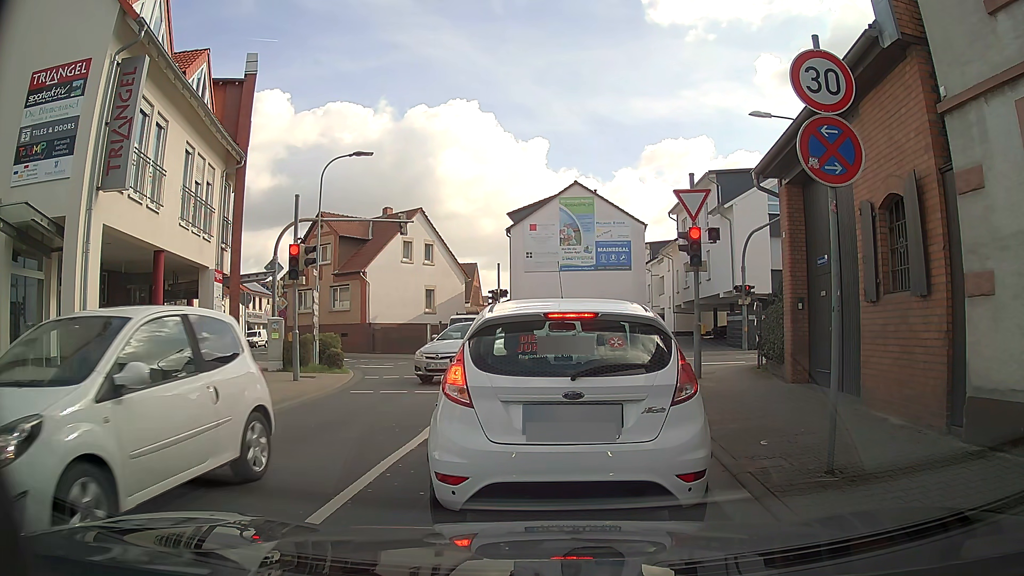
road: unclassified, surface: asphalt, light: Day
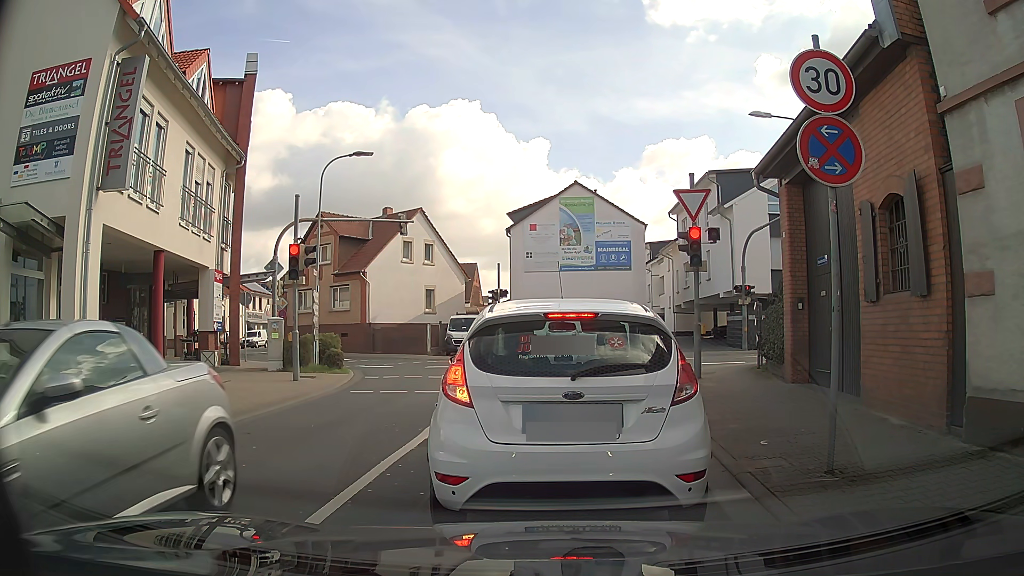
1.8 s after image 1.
(0.0, 0.0) m; 0°
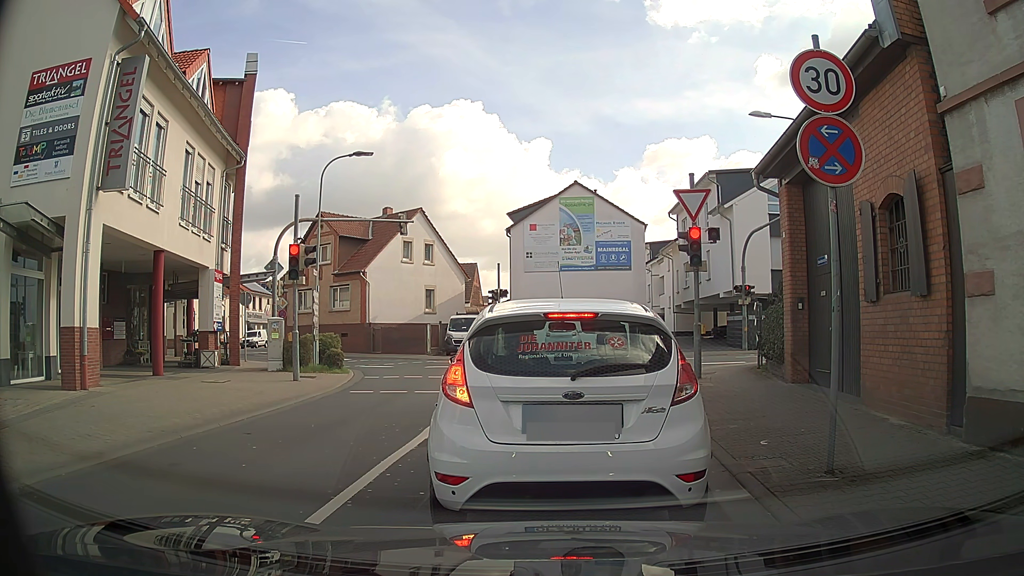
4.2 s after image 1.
(0.0, 0.0) m; 0°
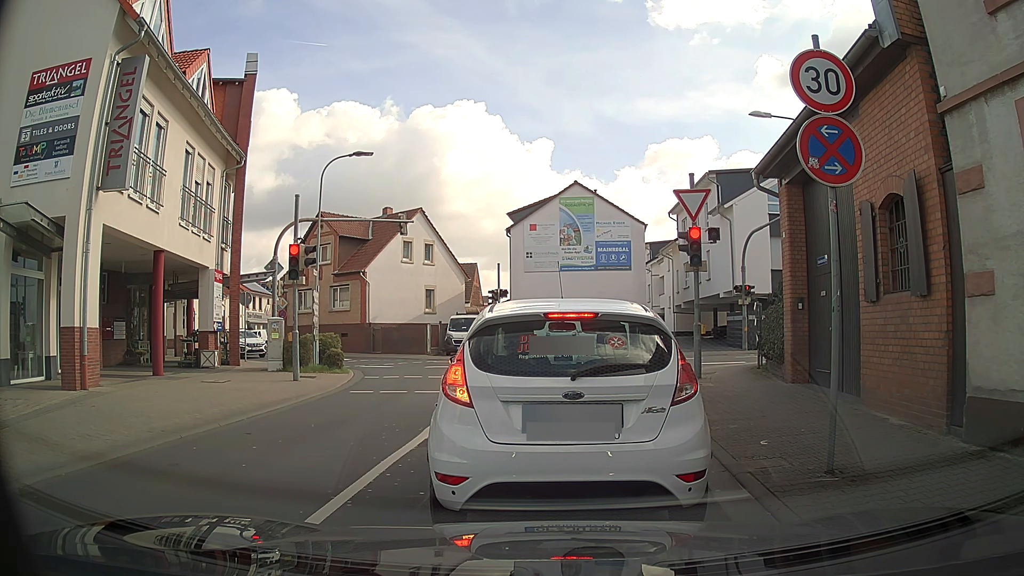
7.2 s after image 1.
(0.0, 0.0) m; 0°
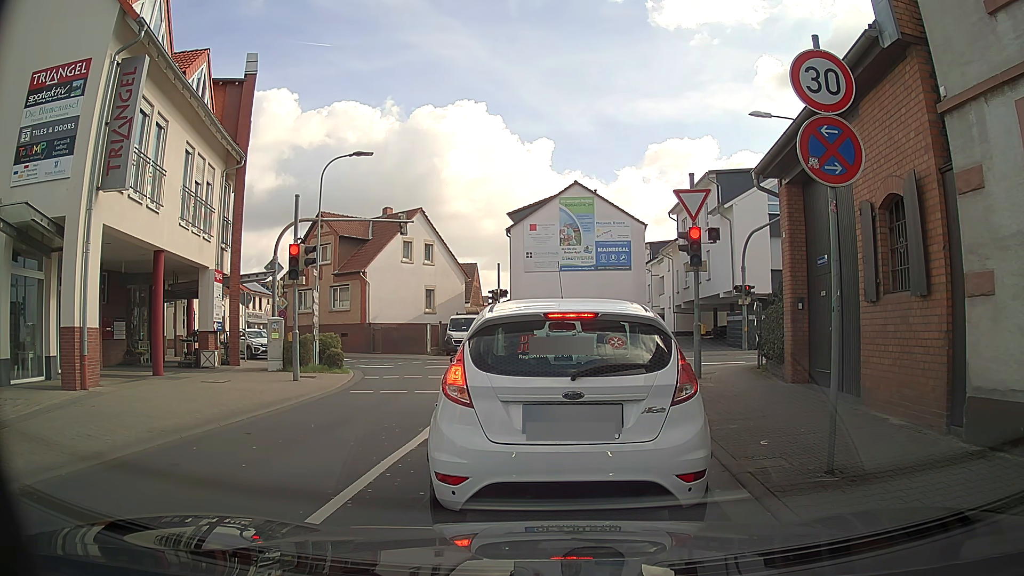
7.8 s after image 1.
(0.0, 0.0) m; 0°
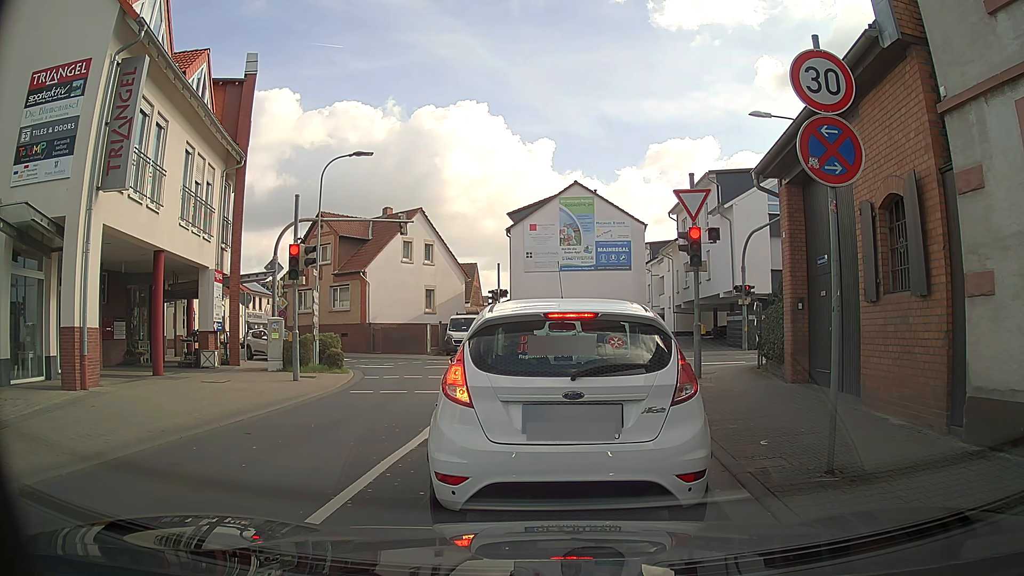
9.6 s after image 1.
(0.0, 0.0) m; 0°
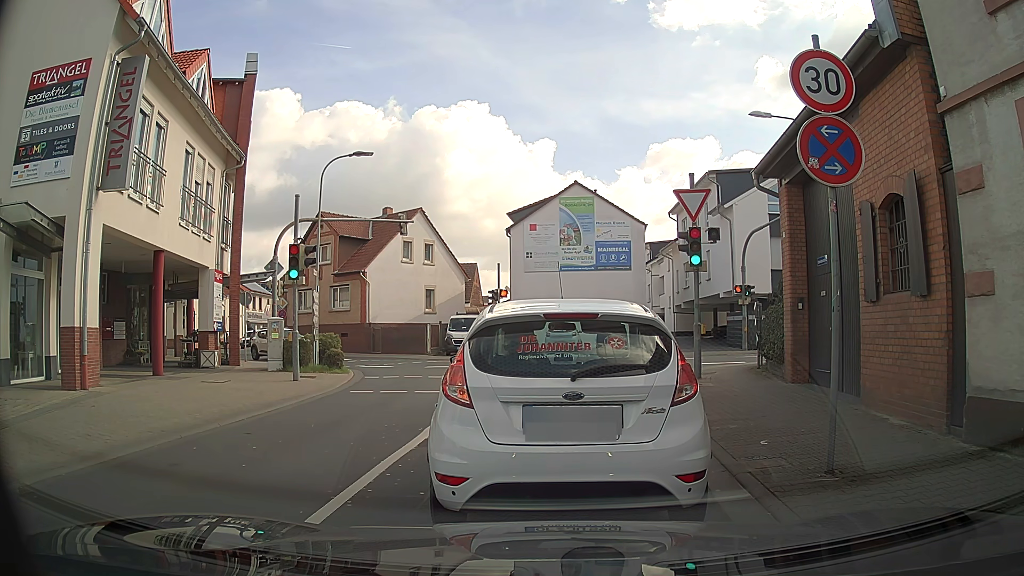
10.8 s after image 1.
(0.0, 0.0) m; 0°
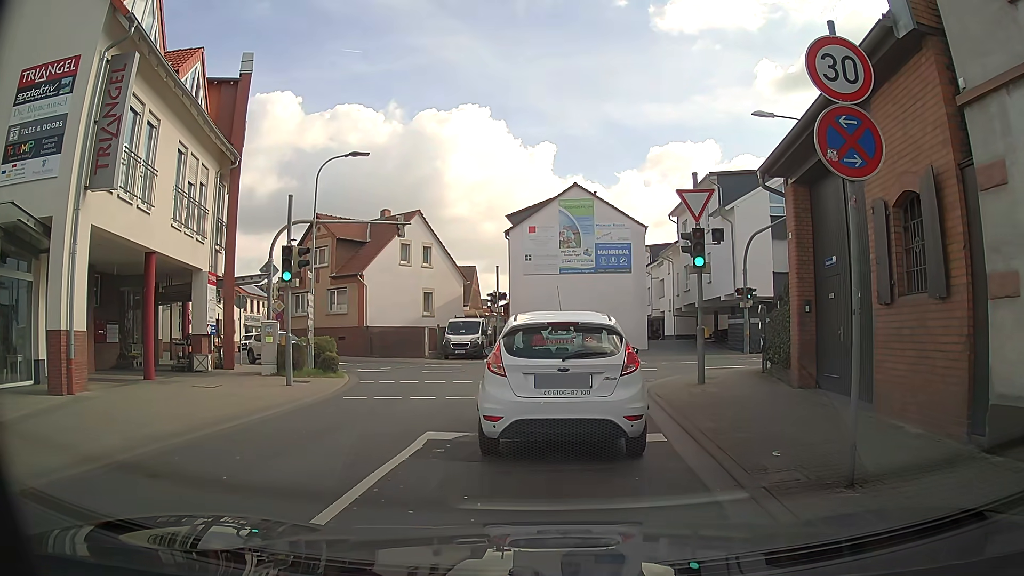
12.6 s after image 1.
(0.0, +0.5) m; 0°
